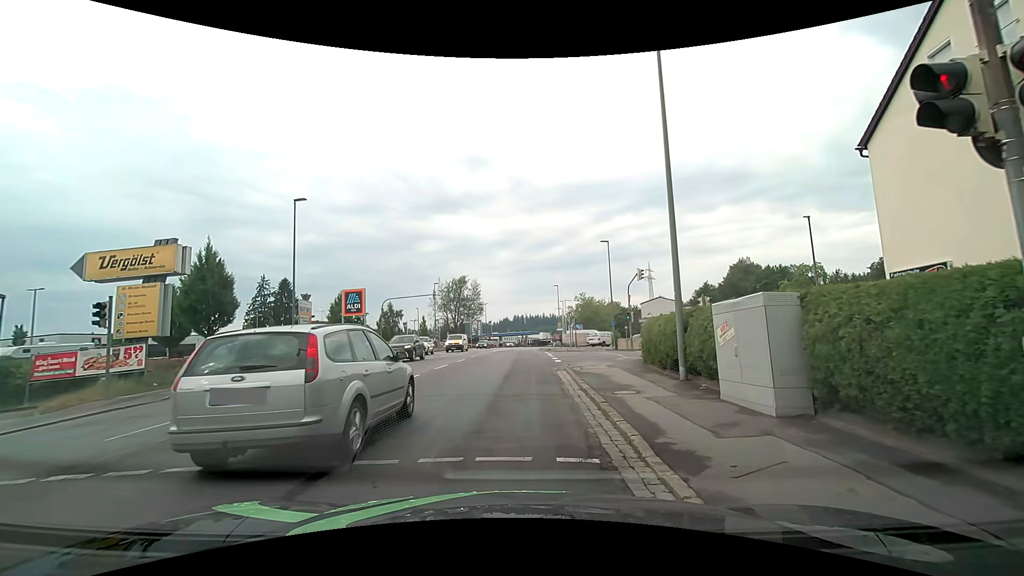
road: tertiary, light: Day
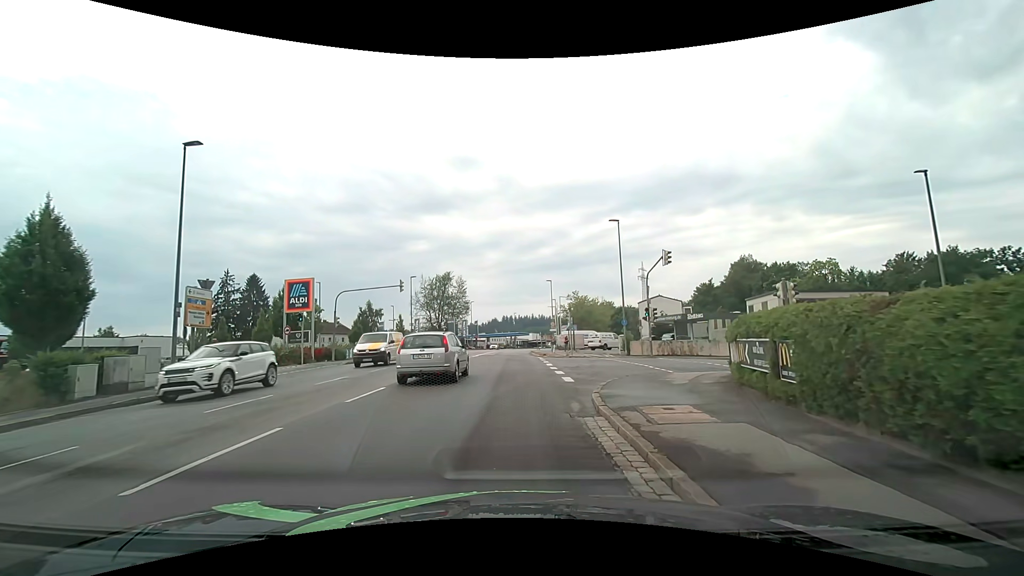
(+0.1, +9.8) m; +2°
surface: asphalt
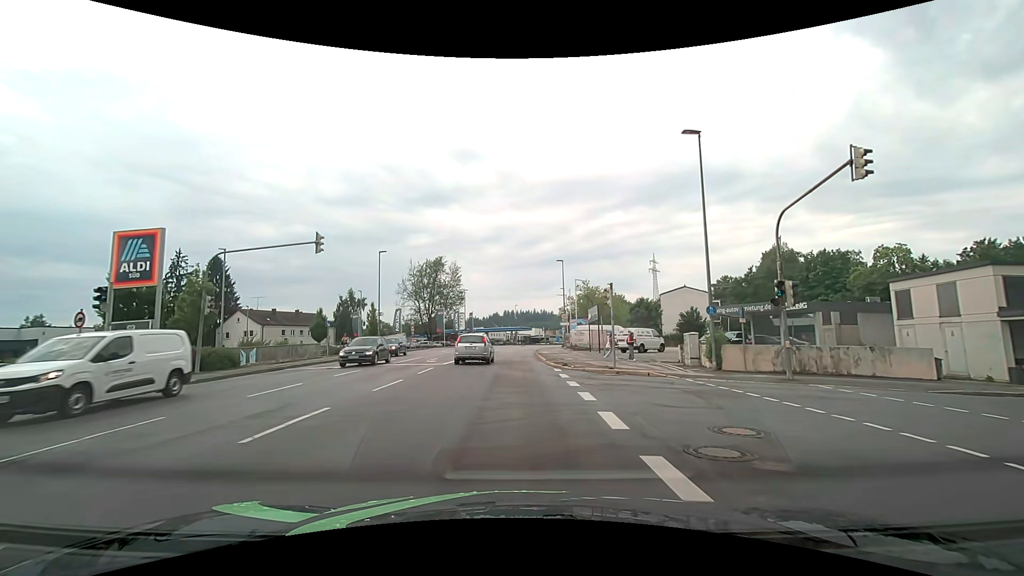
(-0.1, +16.6) m; 0°
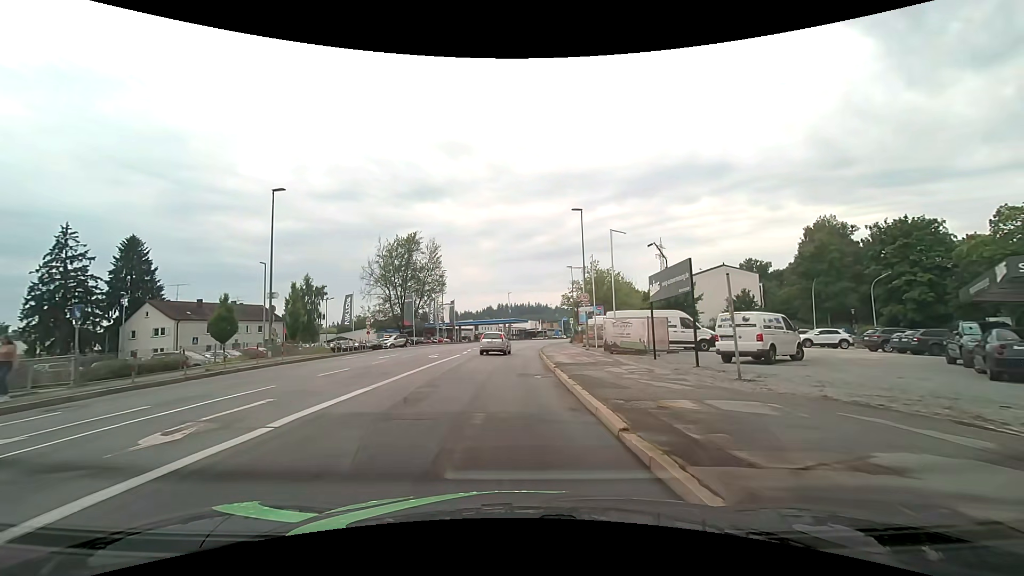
(-0.1, +21.4) m; 0°
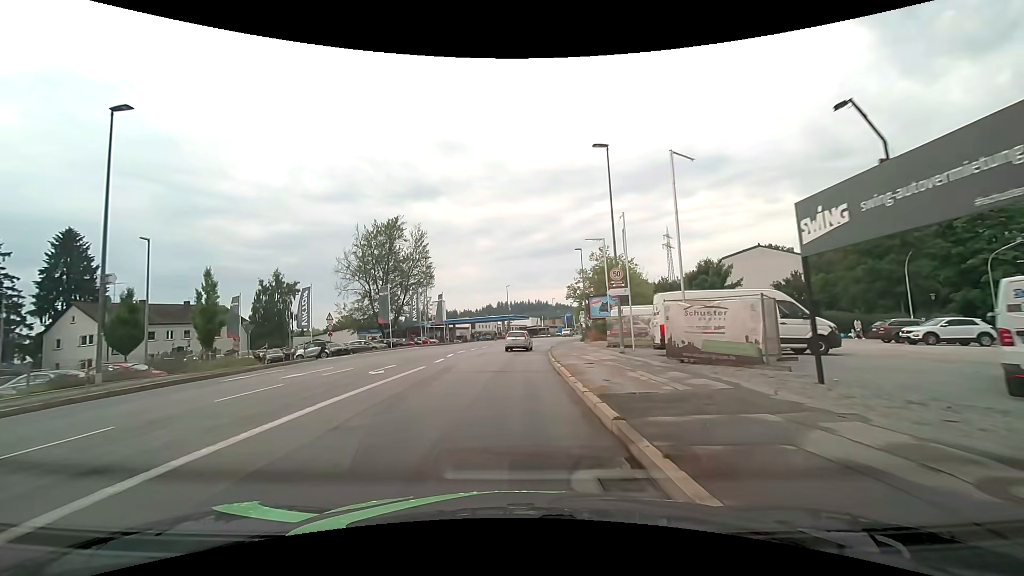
(+0.1, +11.8) m; 0°
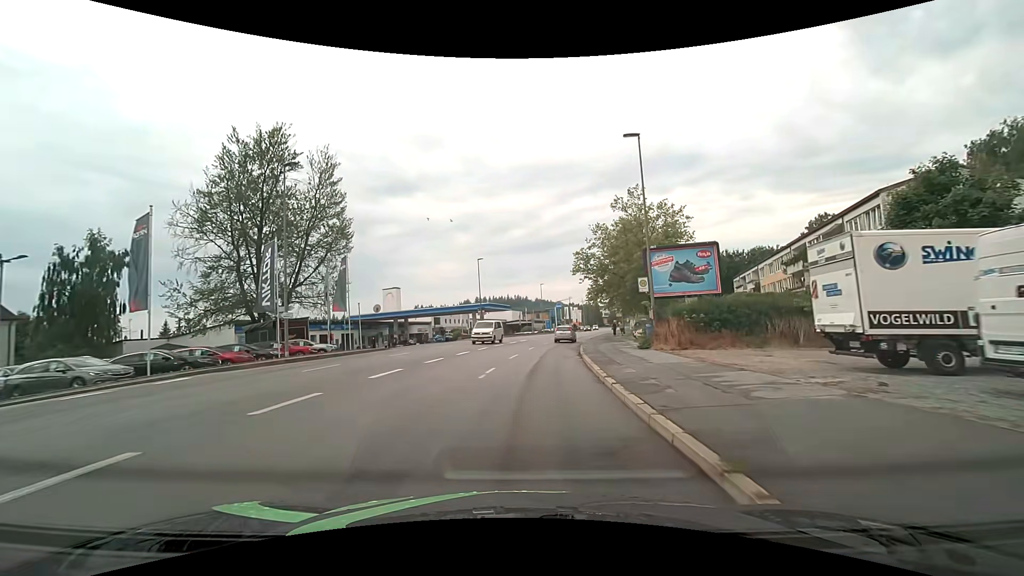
(+0.2, +32.5) m; +3°
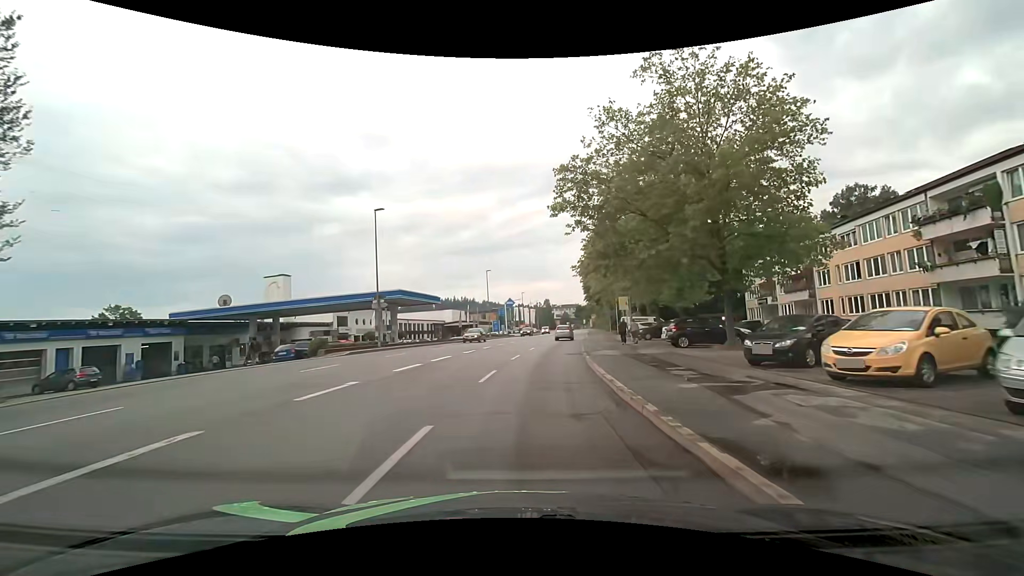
(+1.3, +27.8) m; +6°
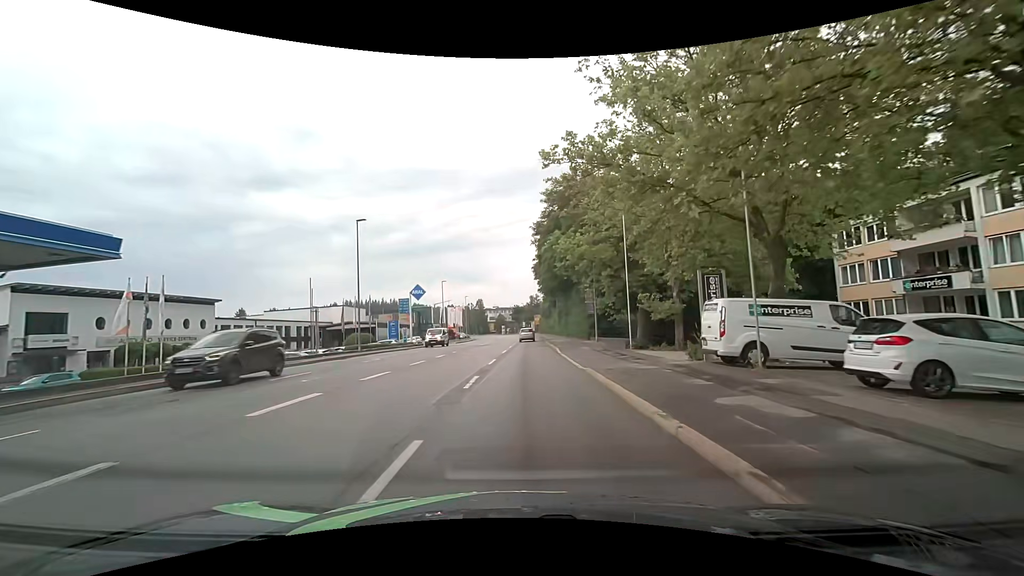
(+2.2, +36.5) m; +7°
(0, +10) (0, +20) (0, +30) (0, +40) (+1, +50) (+1, +60) (+1, +70) (+1, +80) (+1, +90) (+1, +100) m
